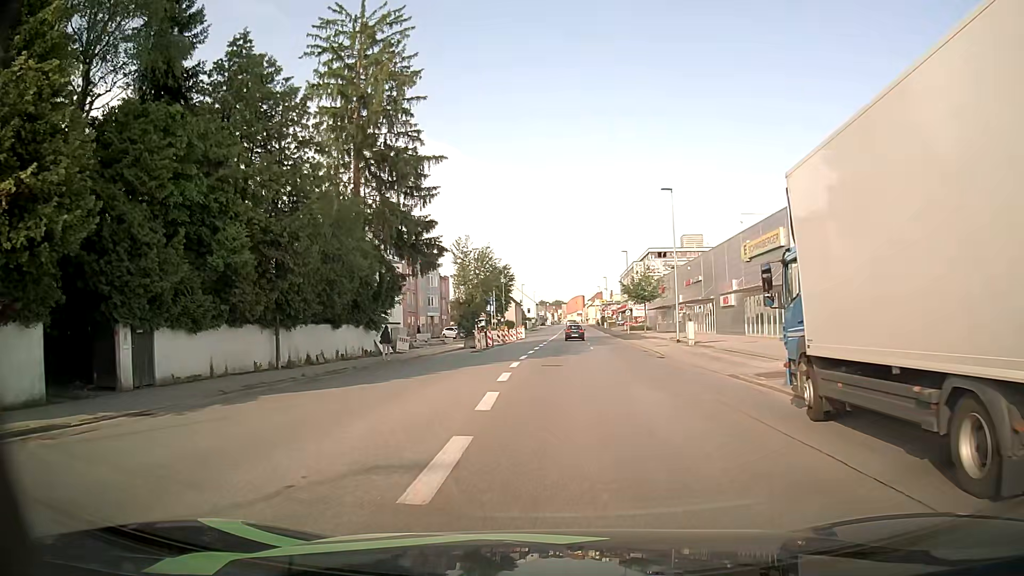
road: tertiary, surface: asphalt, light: Day
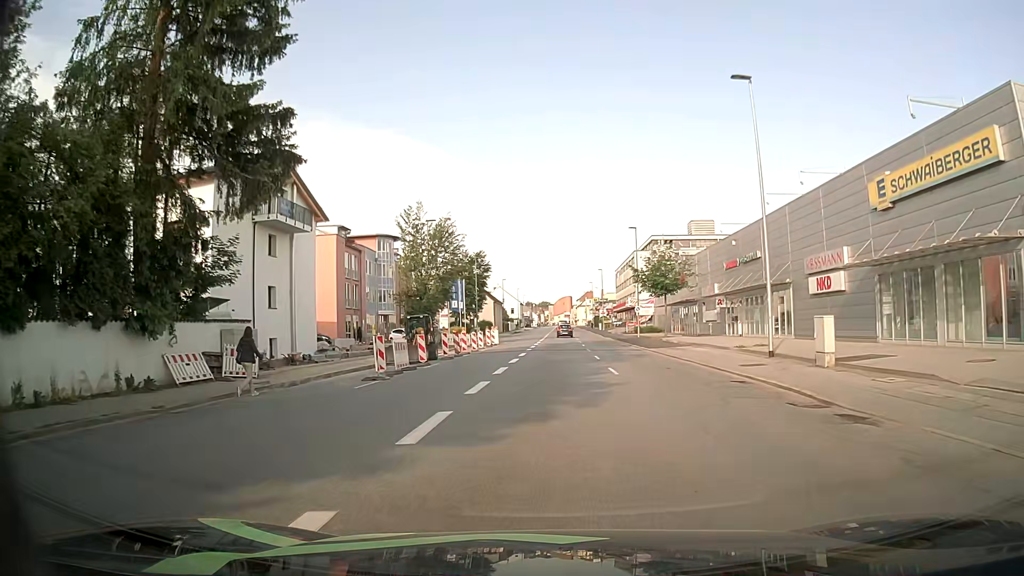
(+0.5, +21.7) m; +1°
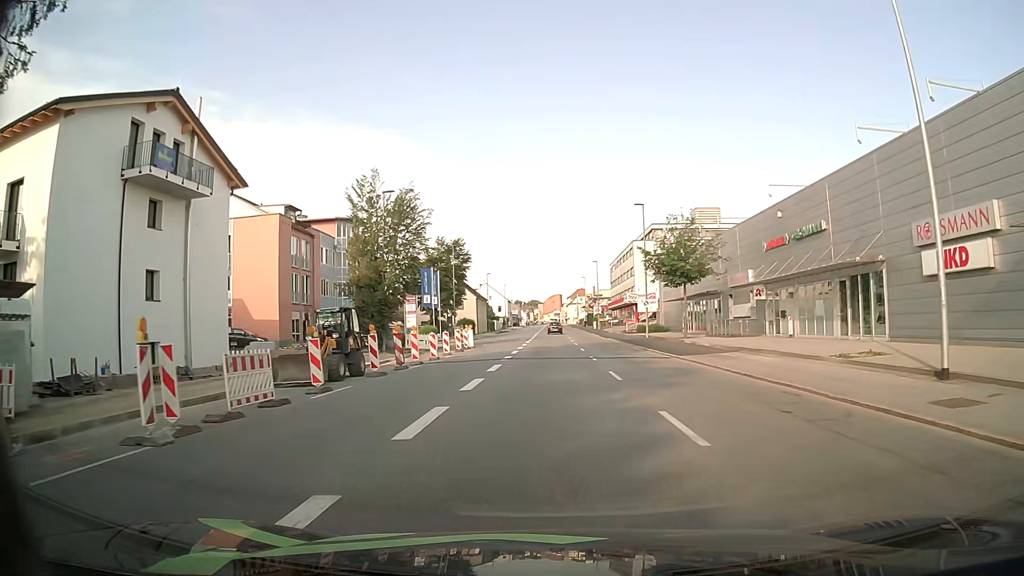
(+0.2, +11.7) m; +1°
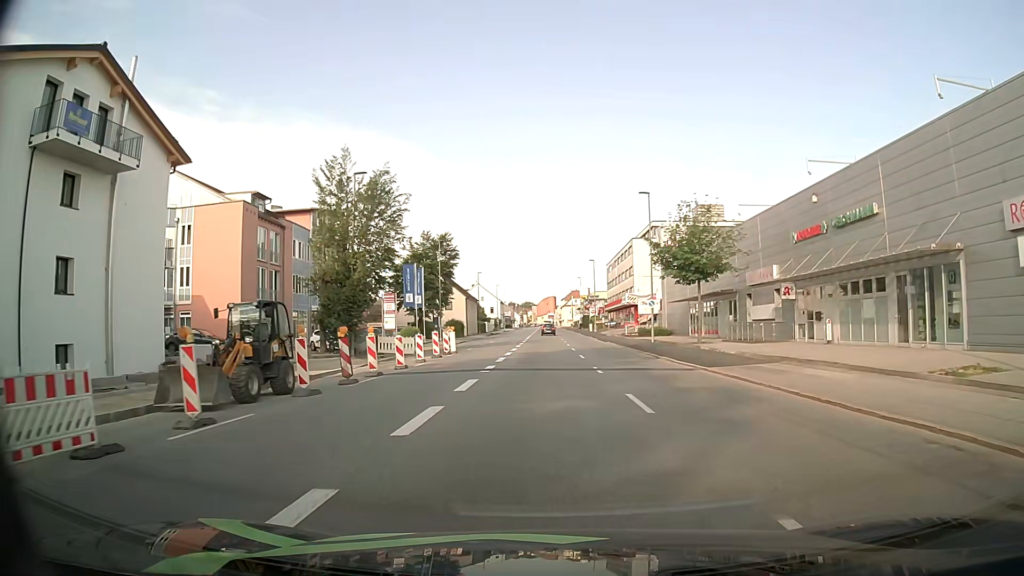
(+0.1, +5.7) m; +1°
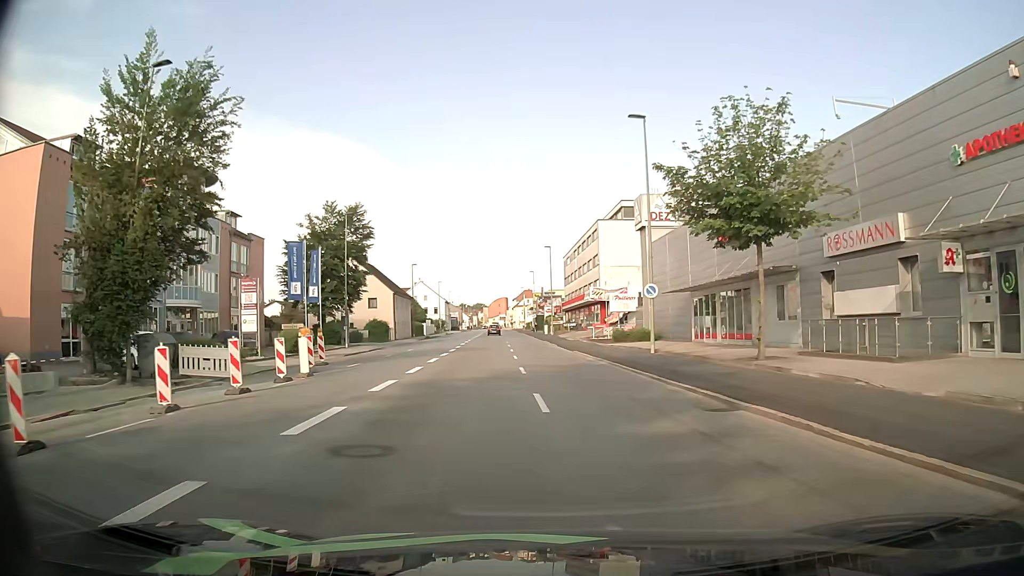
(+0.7, +18.2) m; +4°
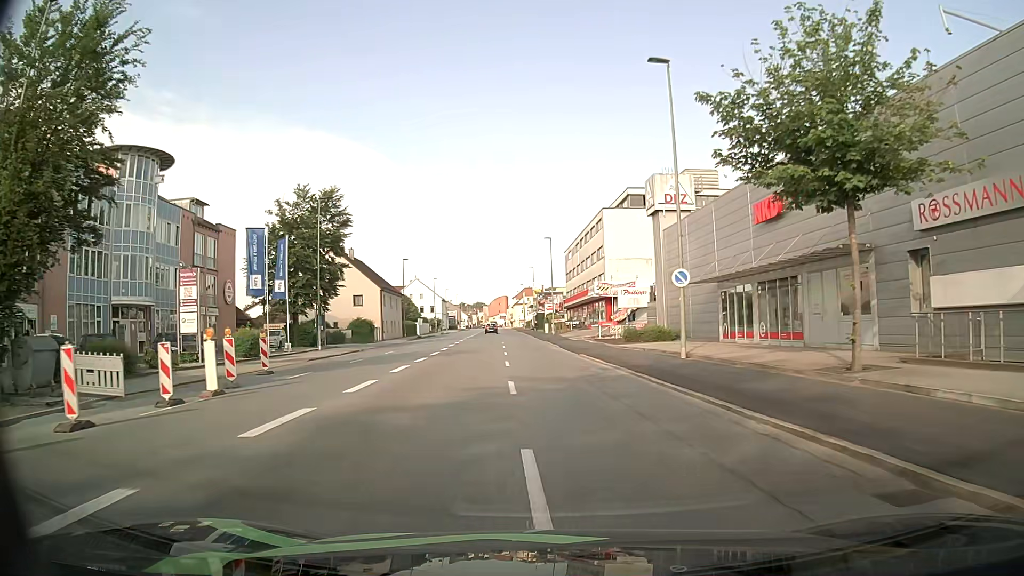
(0.0, +6.5) m; 0°
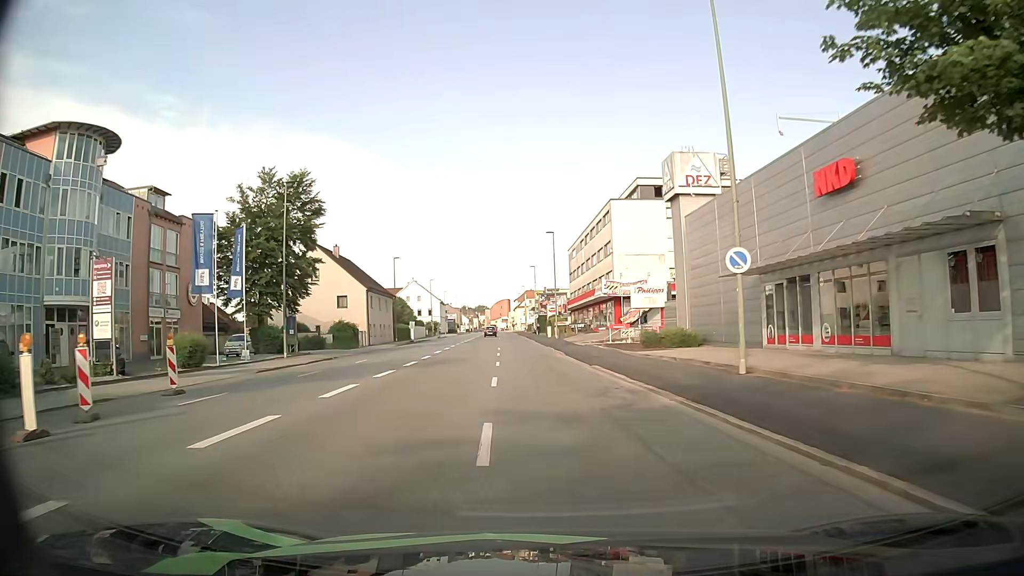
(-0.1, +6.7) m; -1°
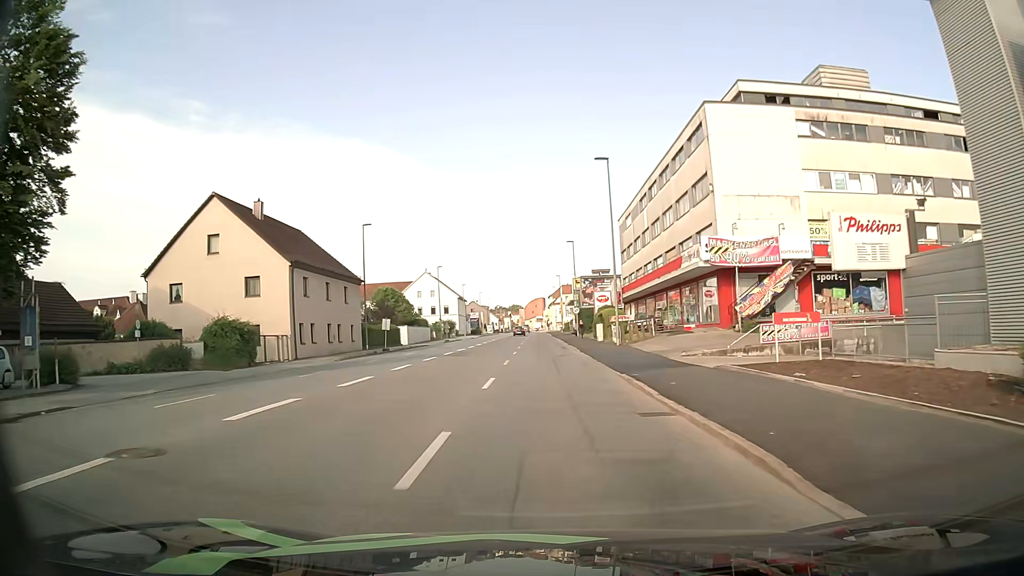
(-0.9, +28.3) m; -3°
(0, +10) (0, +20) (0, +30) (-1, +40) (-1, +50) (-1, +60) (-1, +70) (-1, +80) (-1, +90) (-2, +100) m
